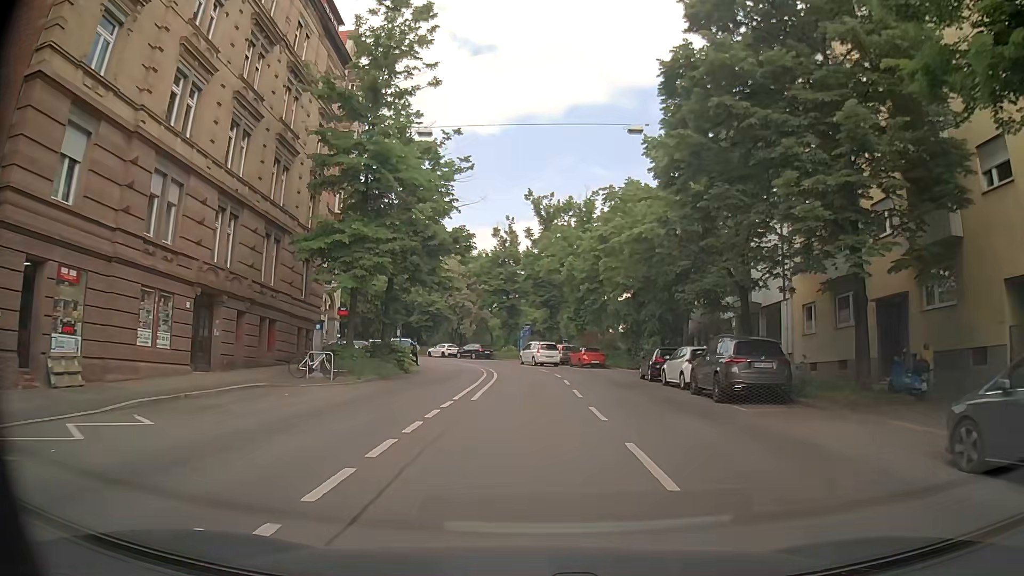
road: secondary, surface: asphalt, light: Day
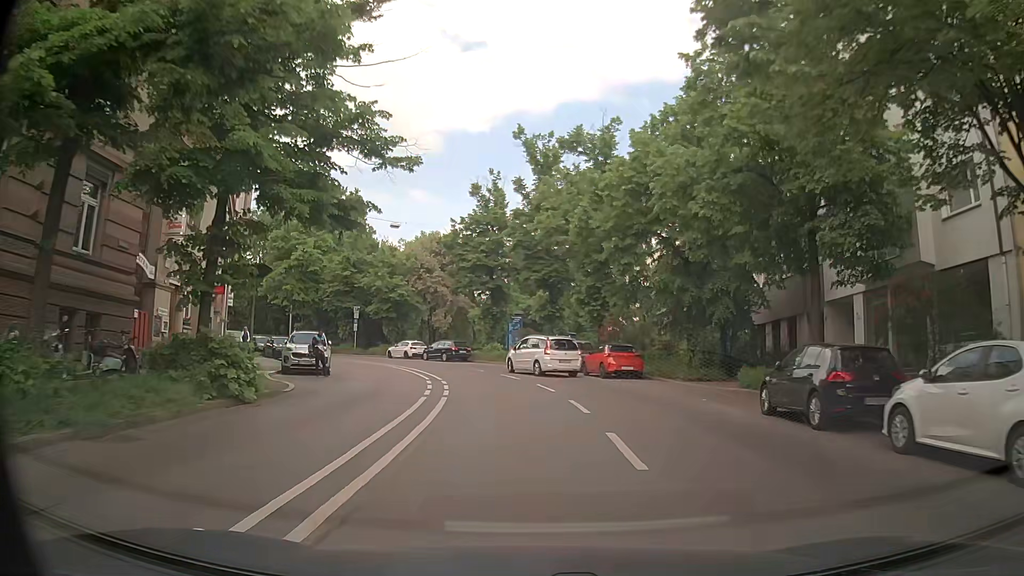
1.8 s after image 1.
(-0.1, +17.5) m; 0°
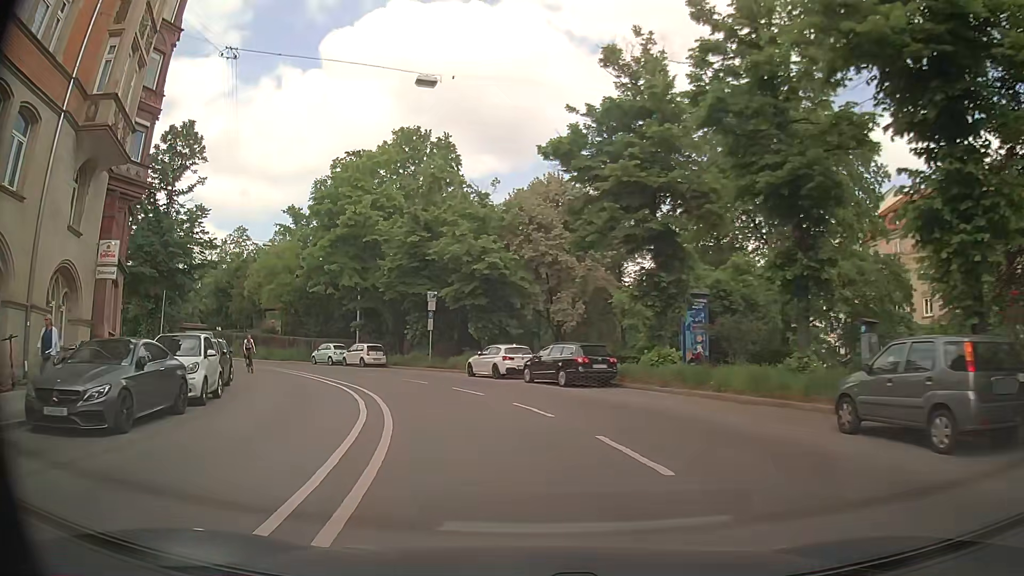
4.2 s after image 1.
(-1.6, +24.3) m; -13°
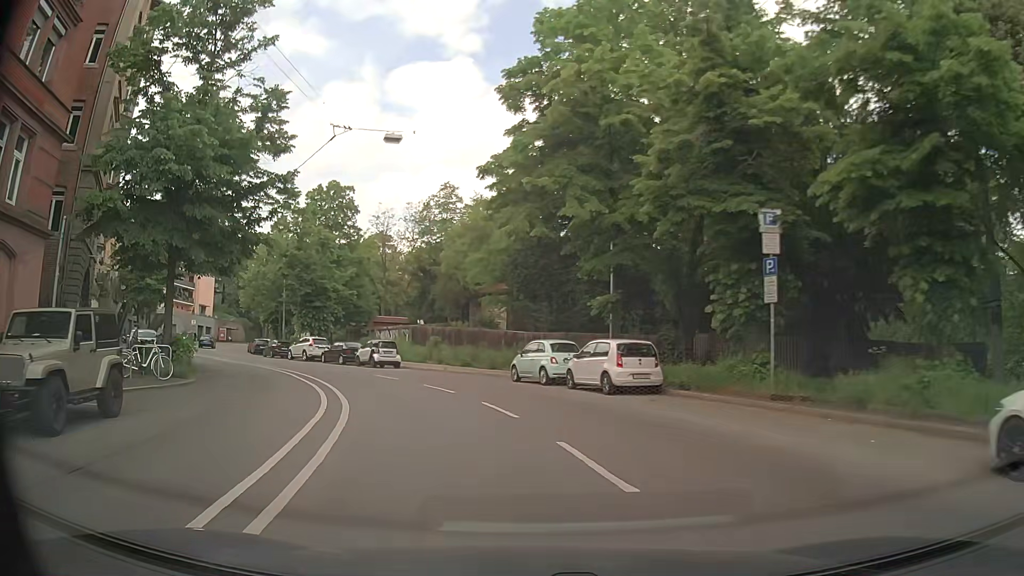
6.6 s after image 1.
(-4.1, +23.8) m; -23°
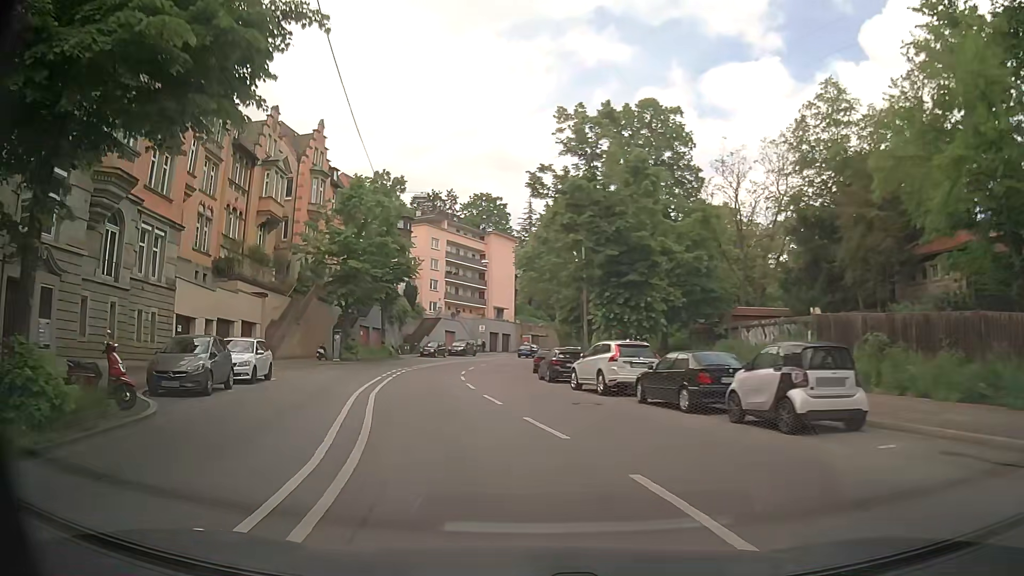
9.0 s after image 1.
(-5.9, +24.6) m; -28°
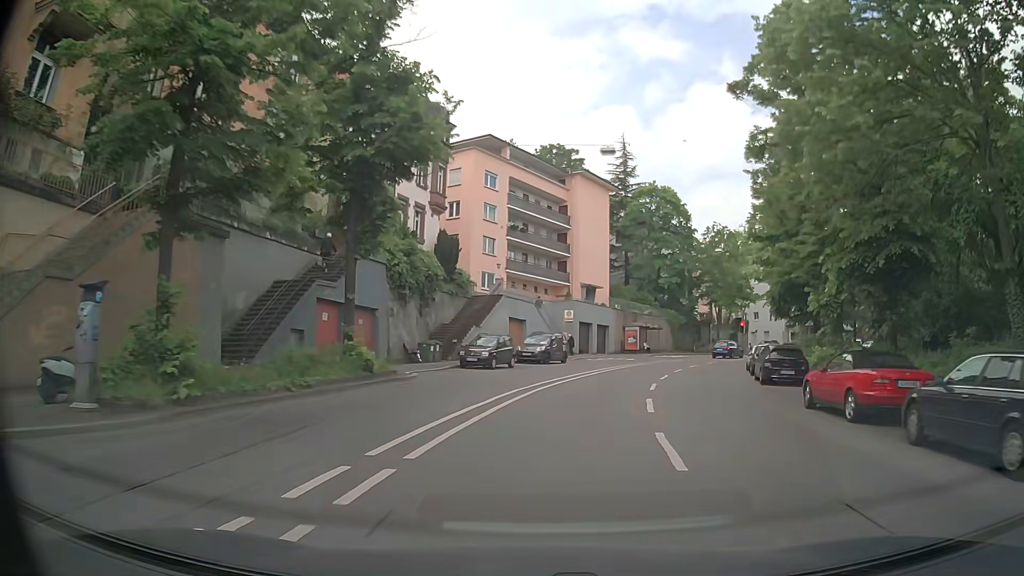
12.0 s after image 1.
(-5.2, +32.8) m; -6°
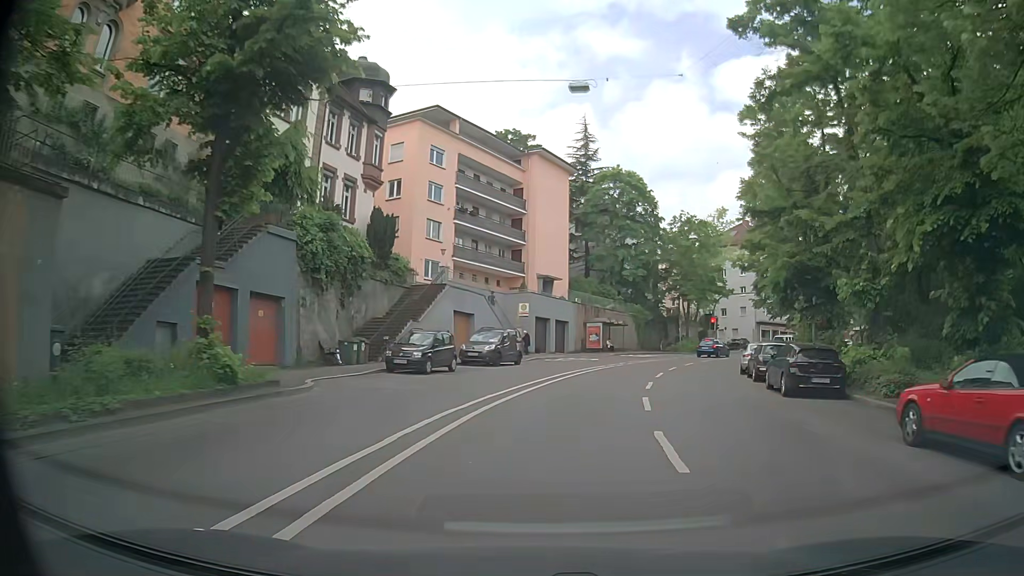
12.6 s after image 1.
(+0.2, +6.3) m; +4°
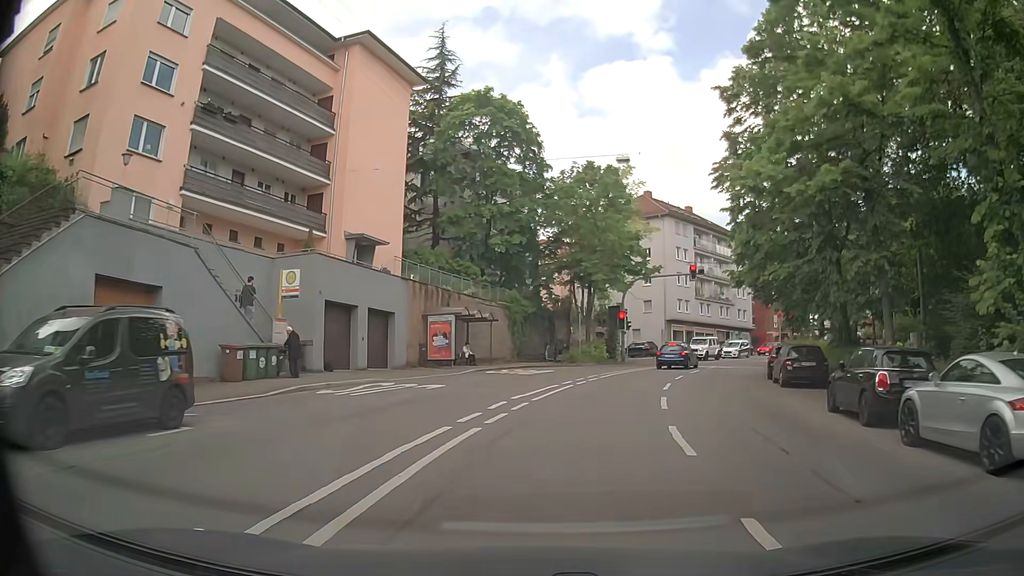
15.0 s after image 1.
(+2.5, +23.0) m; +12°
(+1, +10) (+2, +20) (+5, +29) (+9, +39) (+13, +48) (+18, +56) (+25, +64) (+31, +71) (+39, +78) (+47, +84) m
